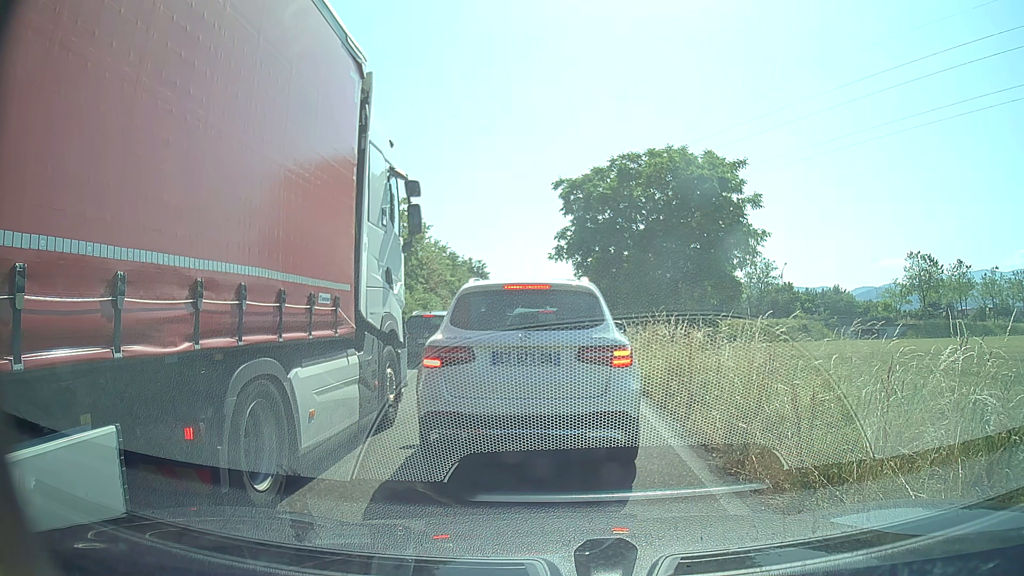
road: trunk_link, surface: asphalt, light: Day
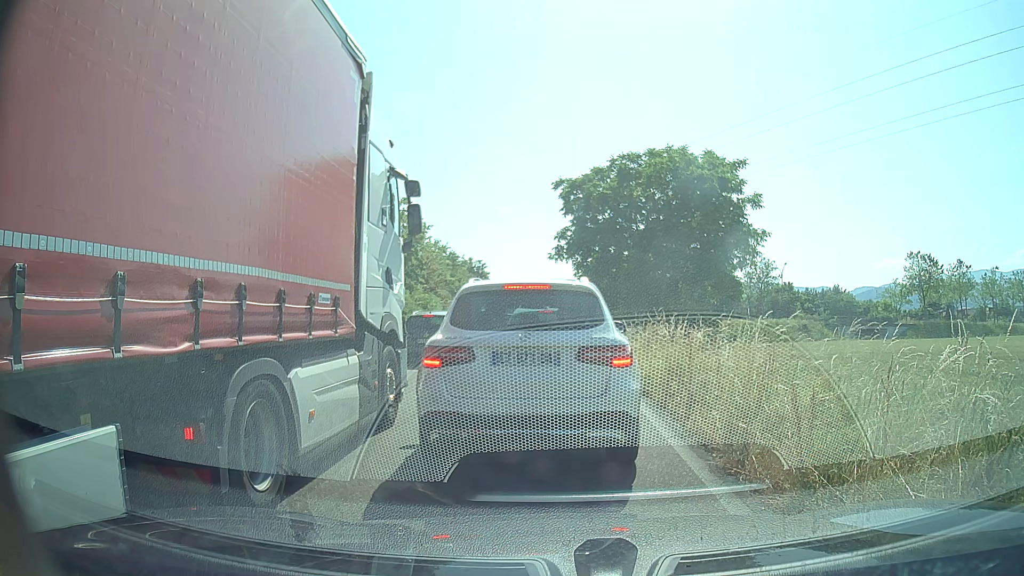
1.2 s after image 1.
(0.0, 0.0) m; 0°
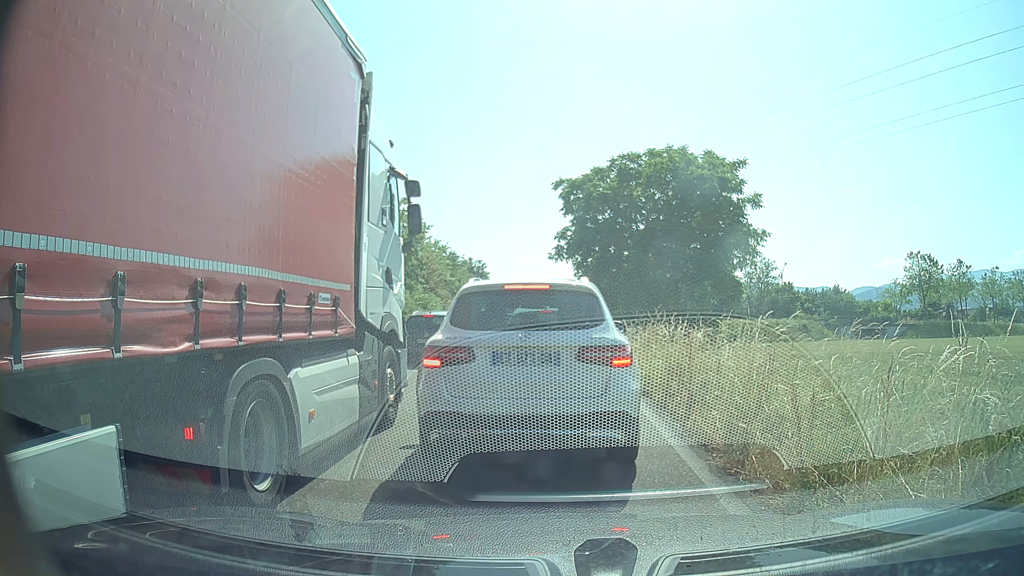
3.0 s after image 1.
(0.0, 0.0) m; 0°
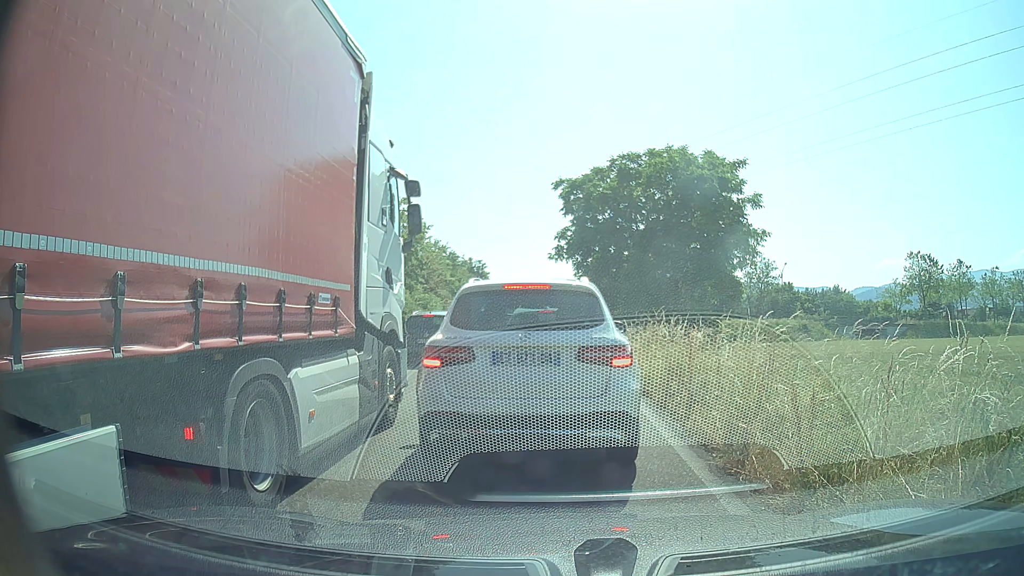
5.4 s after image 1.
(0.0, 0.0) m; 0°
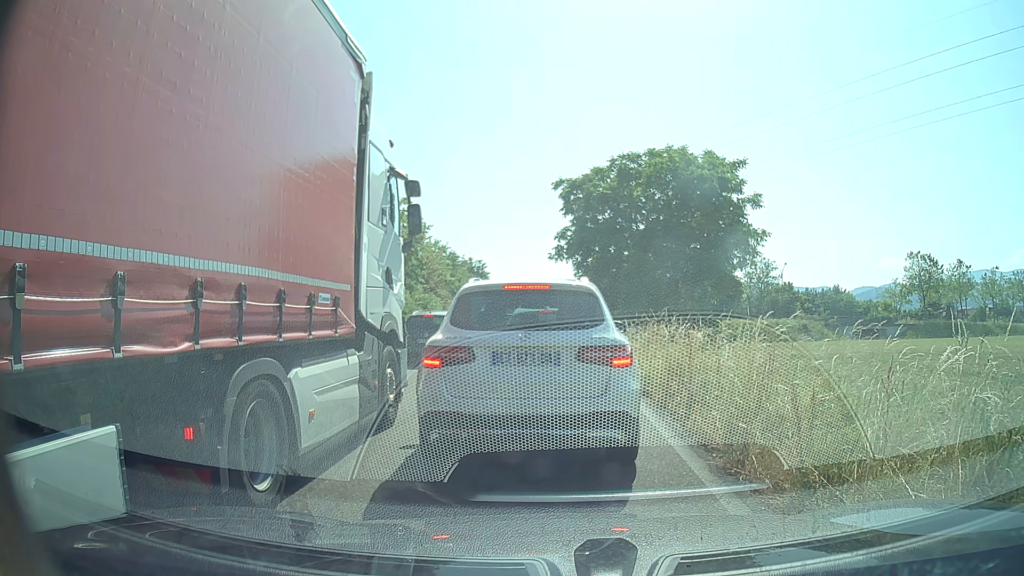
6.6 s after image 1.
(0.0, 0.0) m; 0°
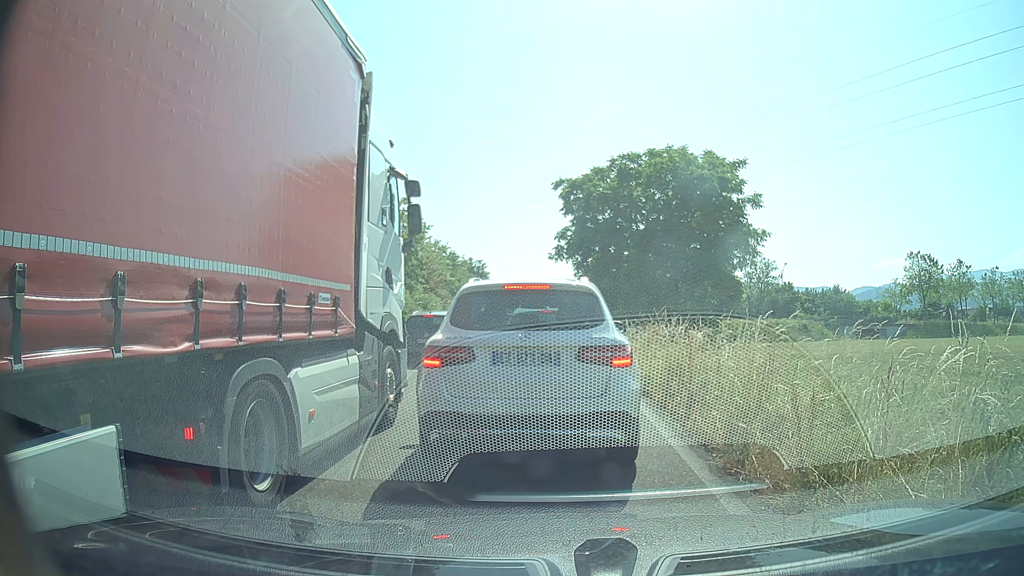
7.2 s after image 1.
(0.0, 0.0) m; 0°
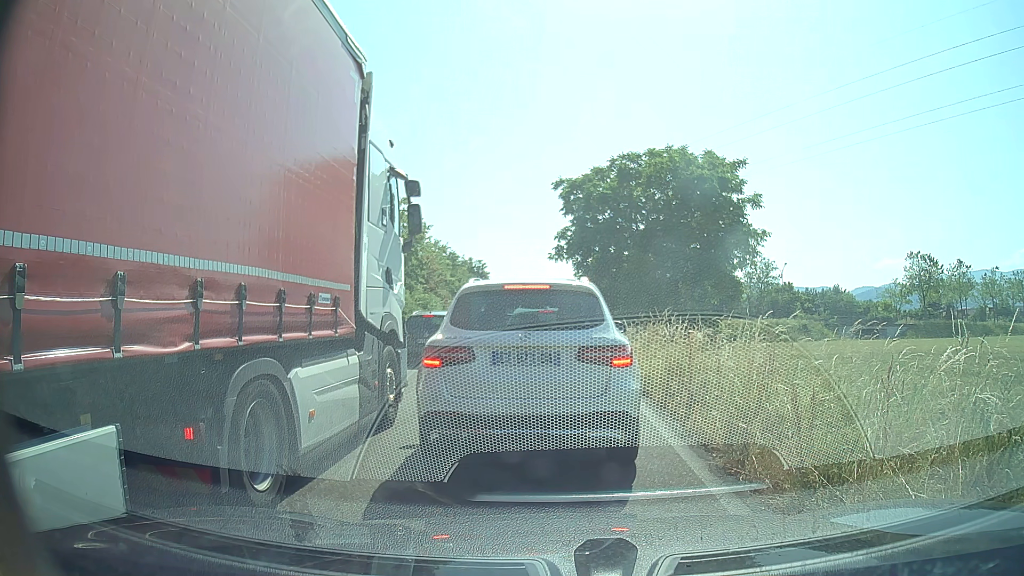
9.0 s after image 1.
(0.0, 0.0) m; 0°
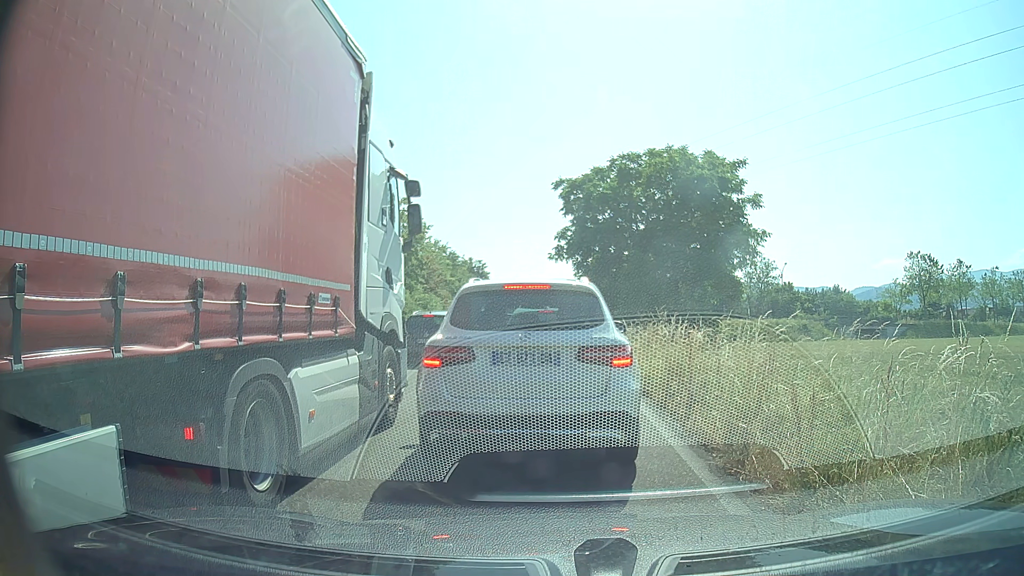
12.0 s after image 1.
(0.0, 0.0) m; 0°
